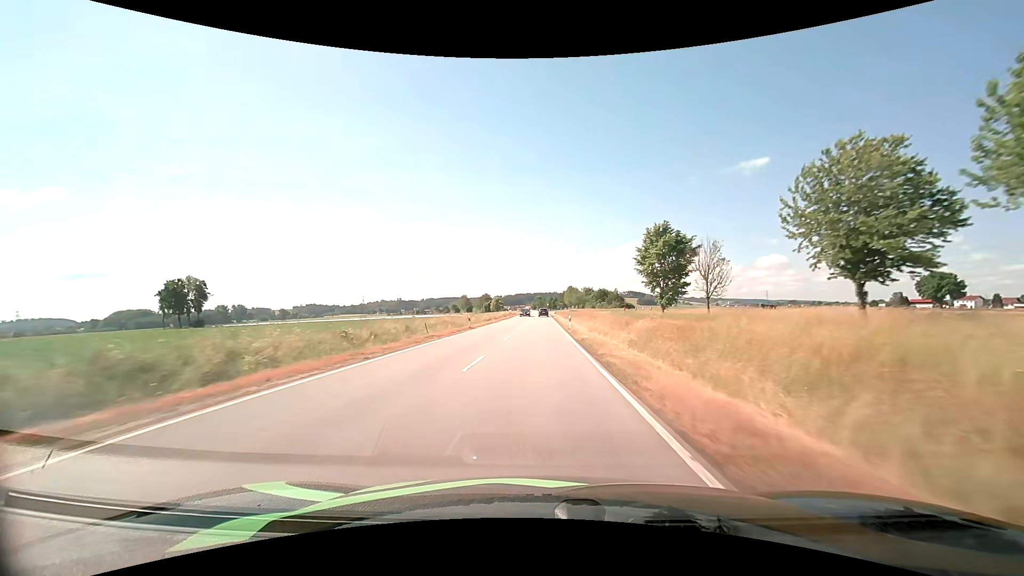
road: tertiary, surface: asphalt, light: Day
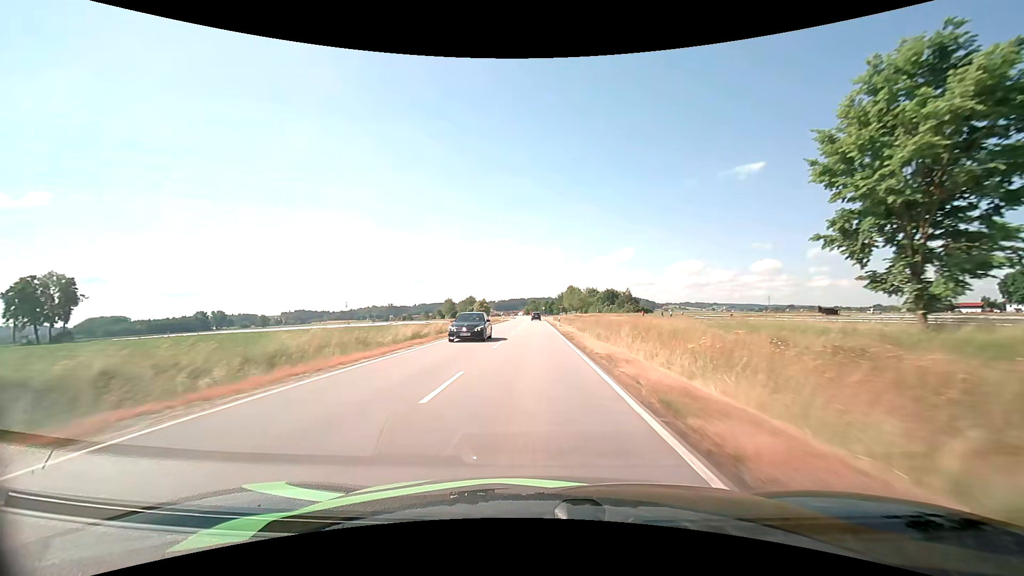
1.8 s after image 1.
(+0.3, +40.0) m; +1°
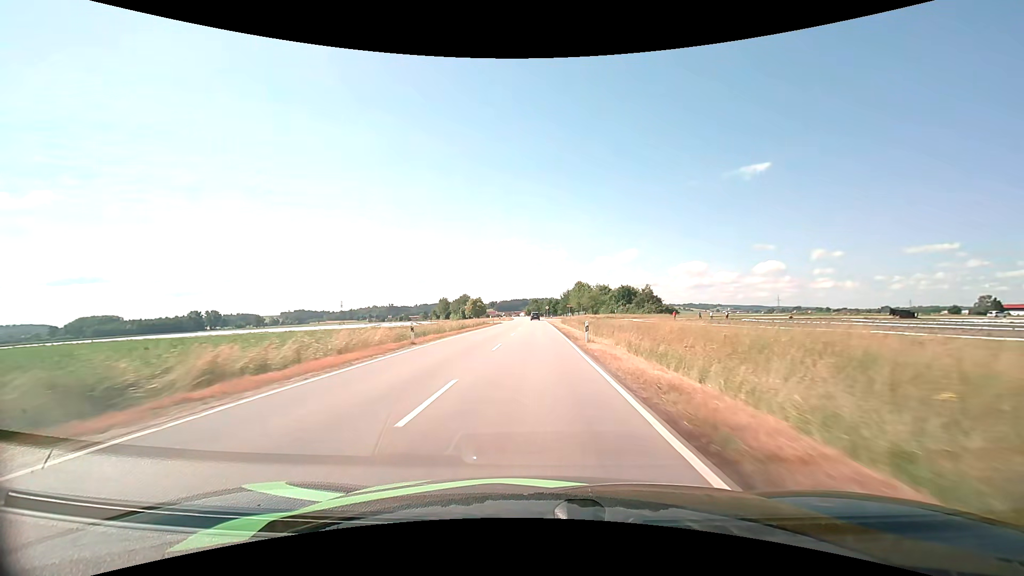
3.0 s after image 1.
(-0.1, +25.9) m; 0°
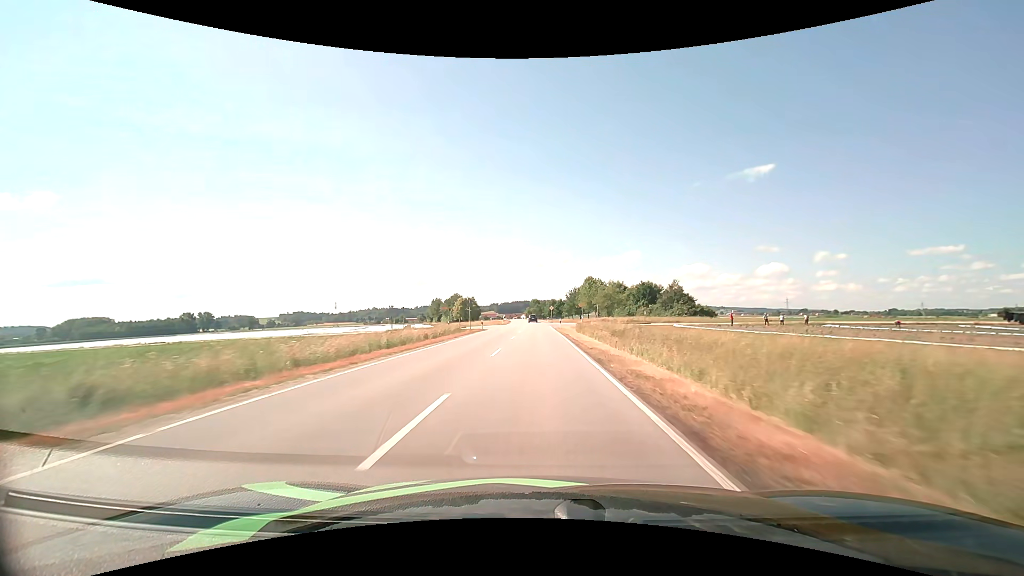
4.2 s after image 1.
(0.0, +25.9) m; 0°
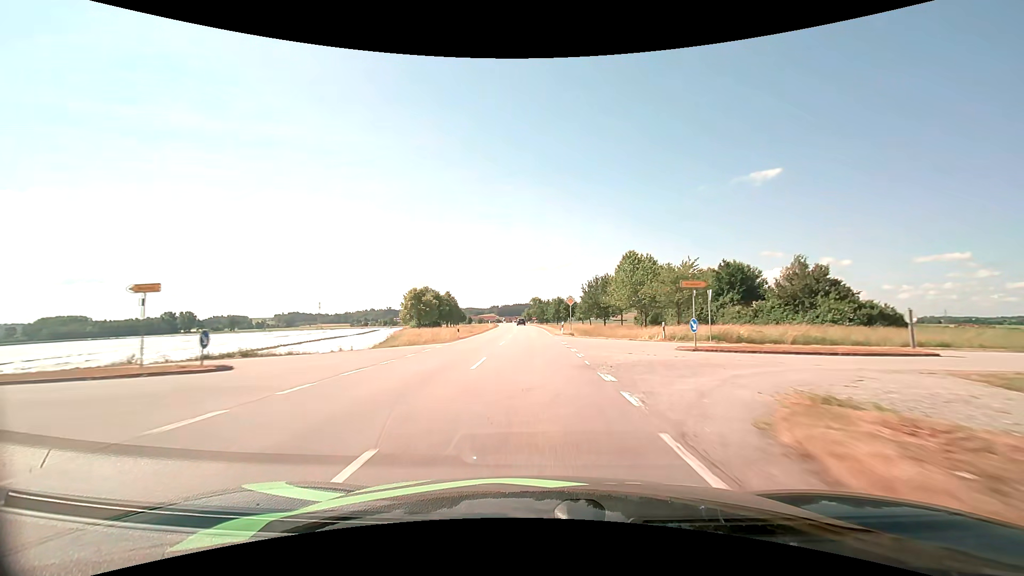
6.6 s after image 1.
(-0.1, +52.2) m; 0°
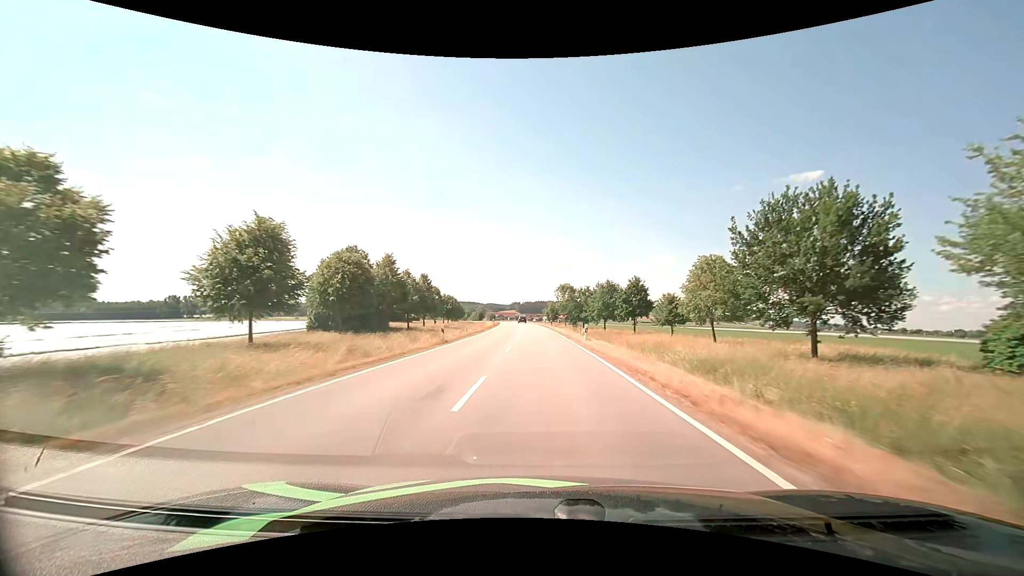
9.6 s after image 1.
(-1.8, +67.3) m; -2°
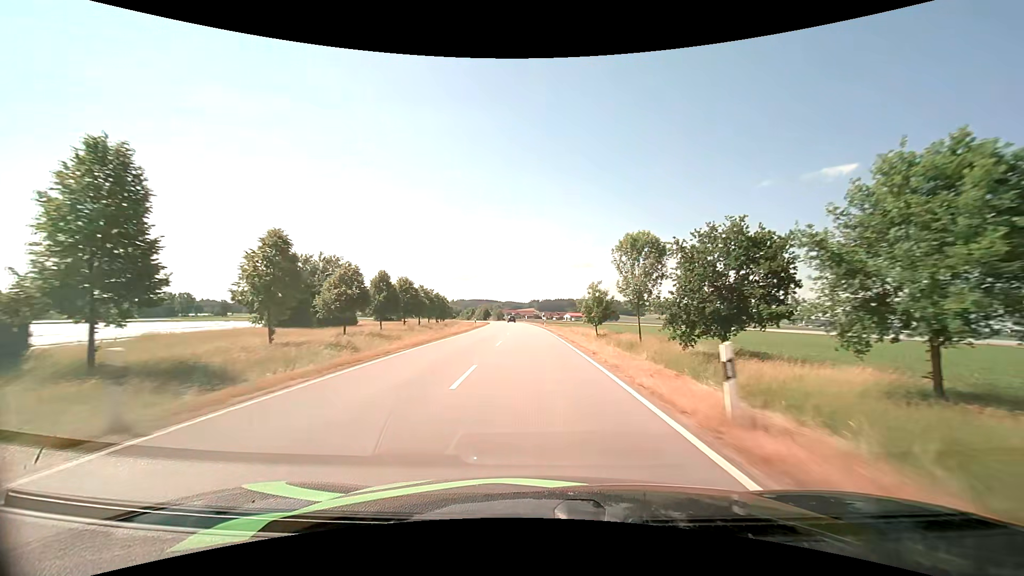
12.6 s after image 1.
(-1.2, +71.3) m; -2°
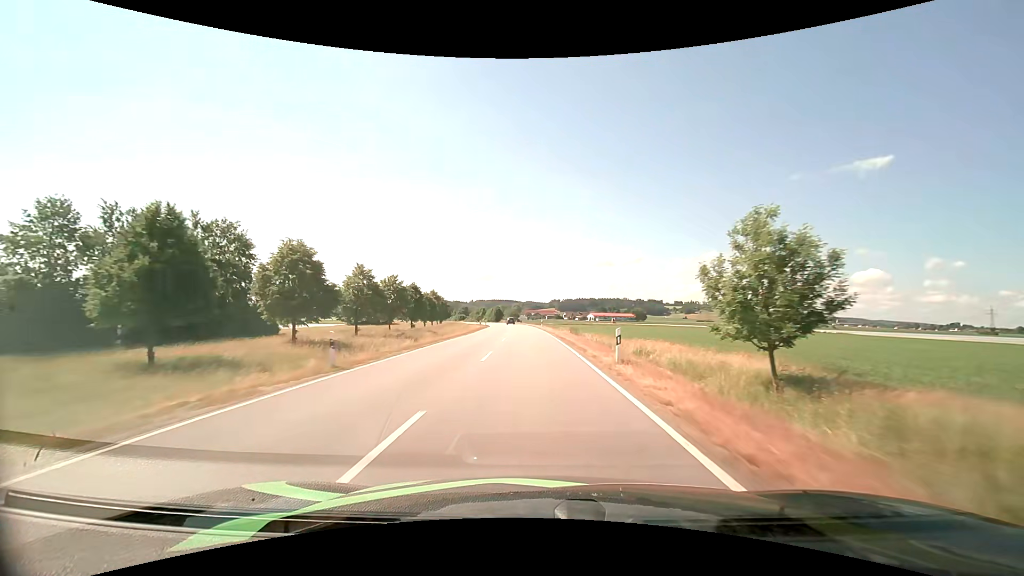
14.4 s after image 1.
(-0.8, +42.6) m; -2°
(0, +10) (0, +20) (0, +30) (-1, +40) (-1, +50) (-2, +60) (-2, +70) (-3, +80) (-4, +90) (-5, +100) m
